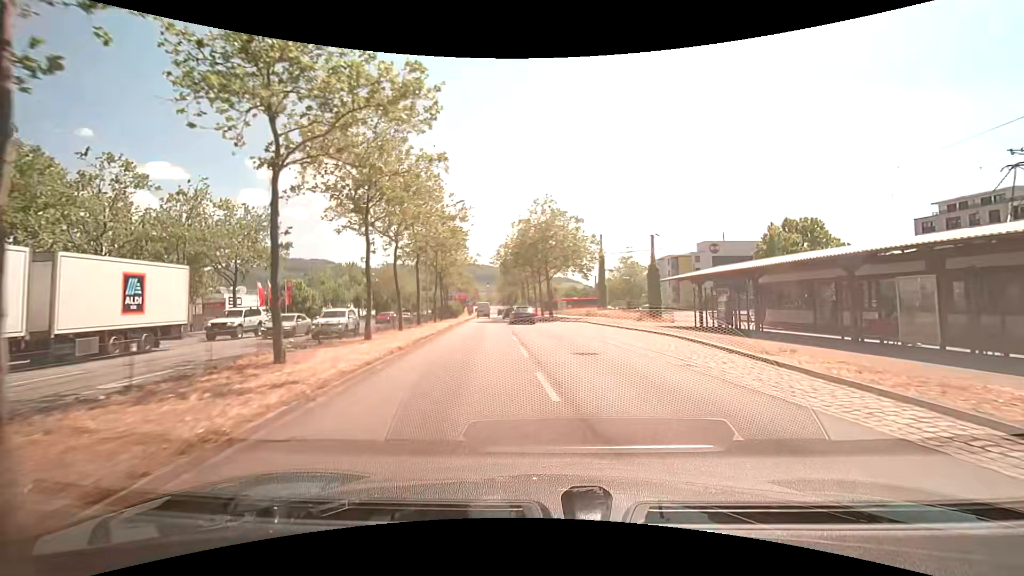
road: primary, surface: asphalt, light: Day
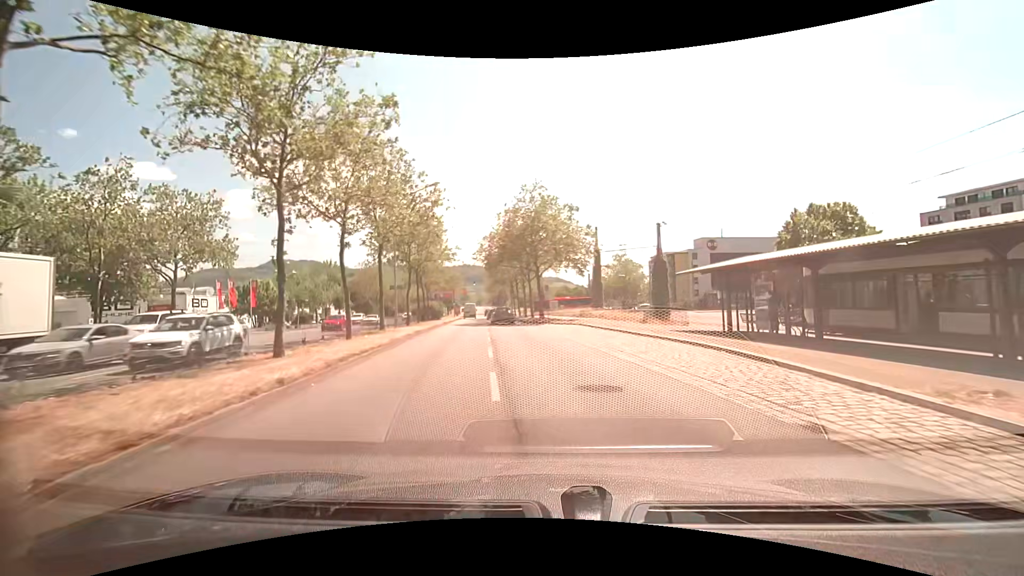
(+0.1, +6.0) m; +1°
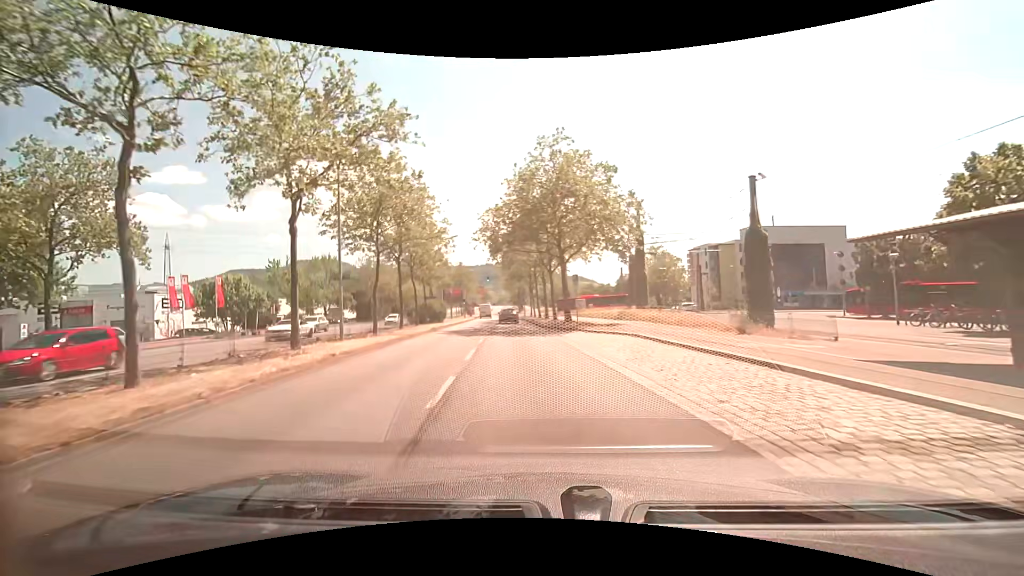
(-0.2, +12.5) m; -2°
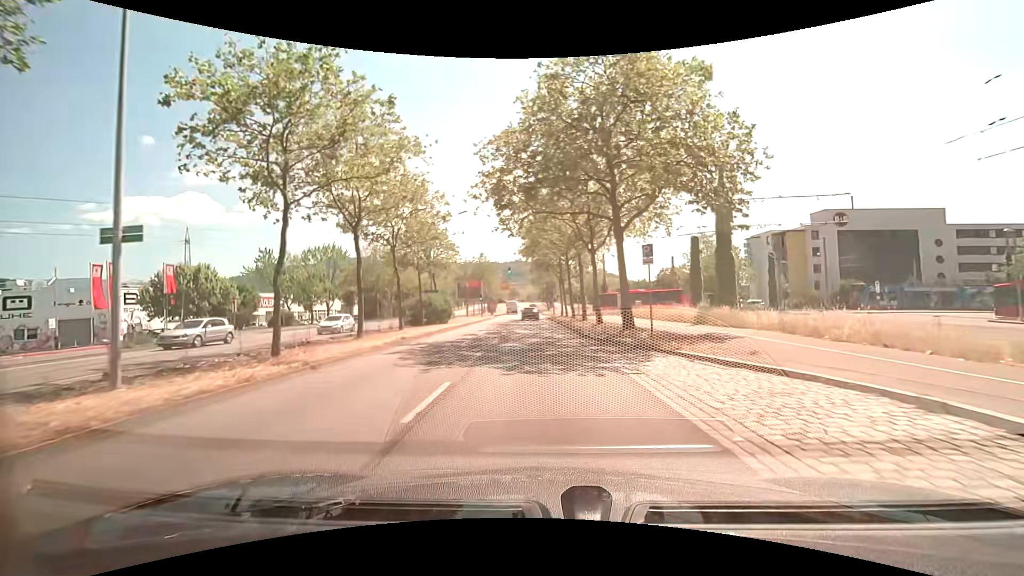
(-0.4, +13.0) m; -3°
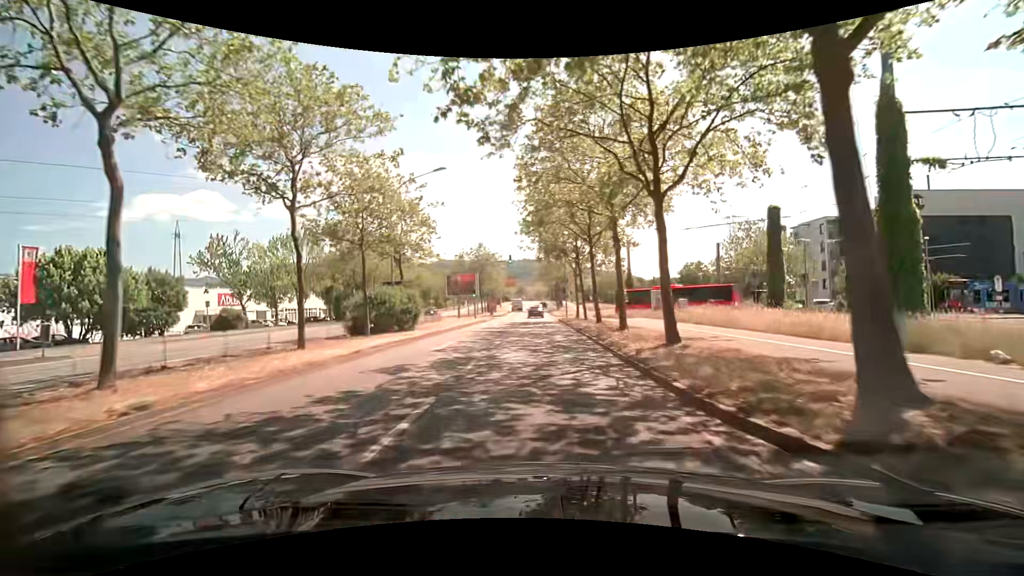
(-0.2, +13.4) m; -1°
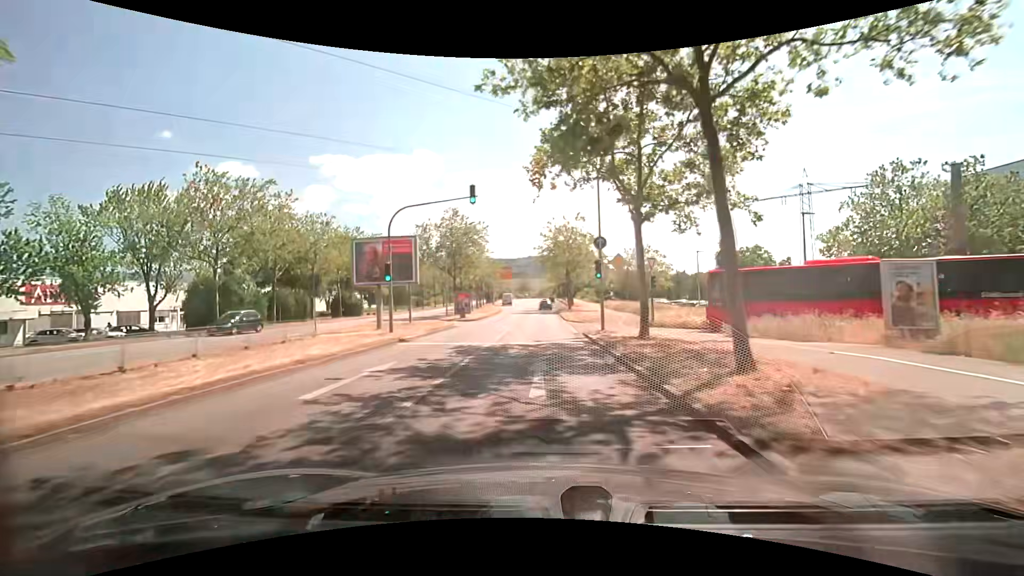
(-0.1, +28.8) m; -1°
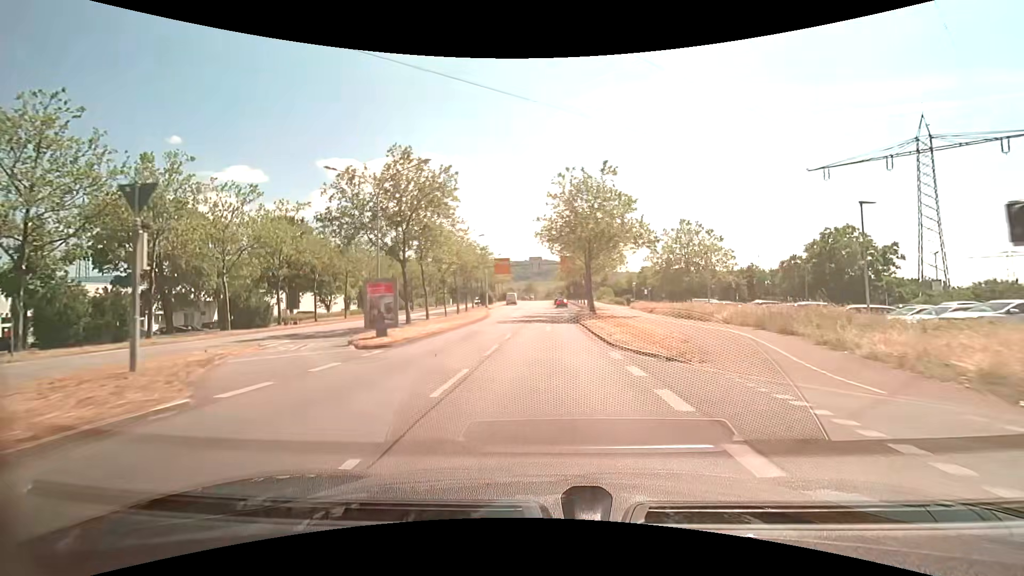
(-0.2, +23.4) m; -1°
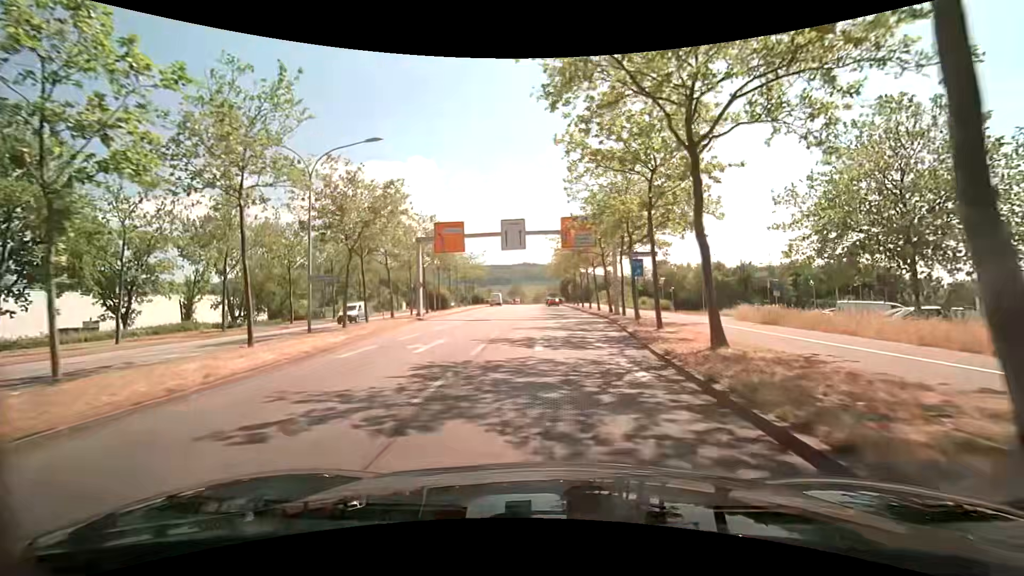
(+0.2, +36.7) m; +1°
(0, +10) (0, +20) (+1, +30) (+2, +40) (+2, +50) (+2, +60) (+2, +70) (+2, +80) (+1, +90) (+1, +100) m
